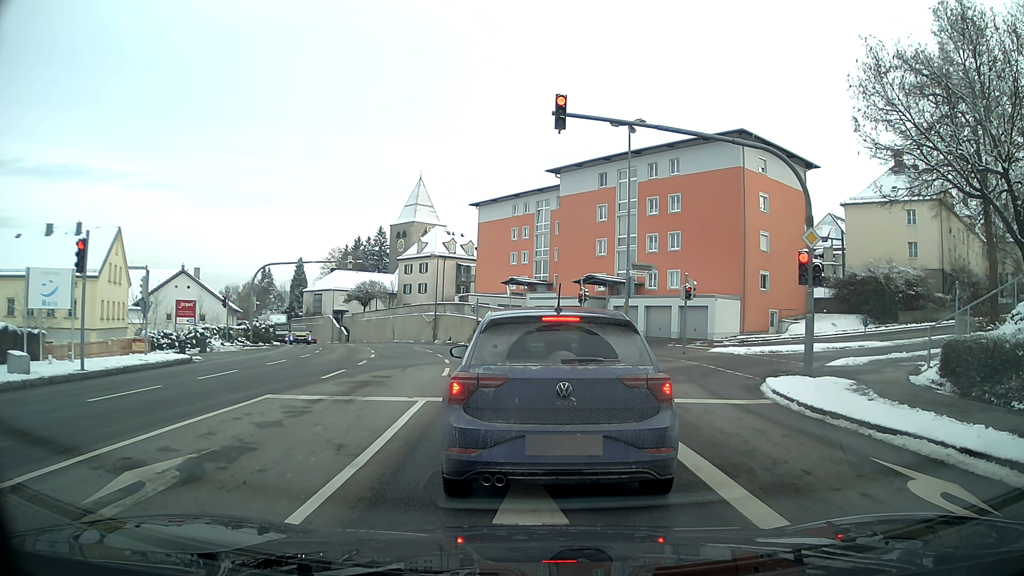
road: tertiary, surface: asphalt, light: Day
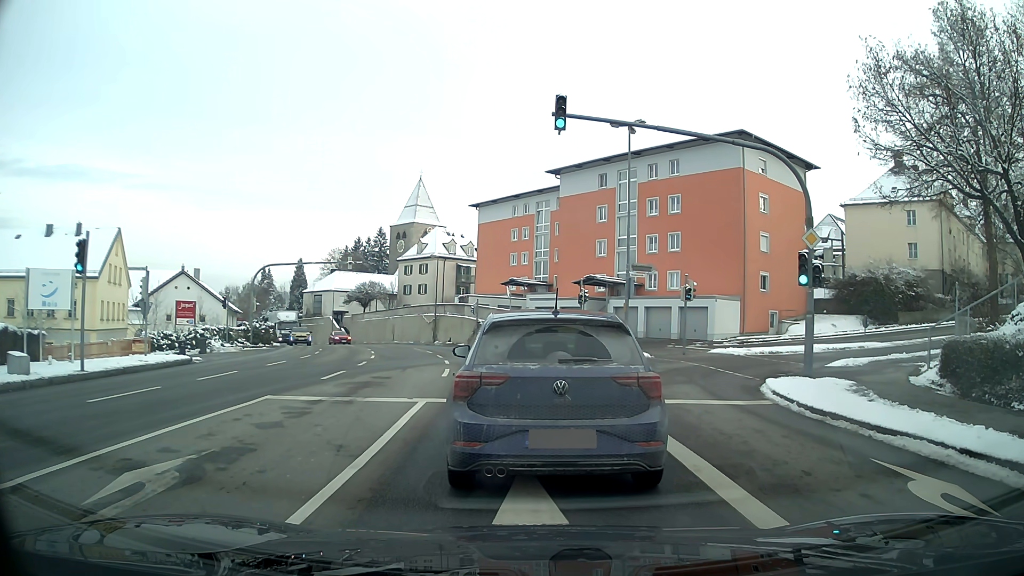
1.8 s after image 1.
(0.0, 0.0) m; 0°
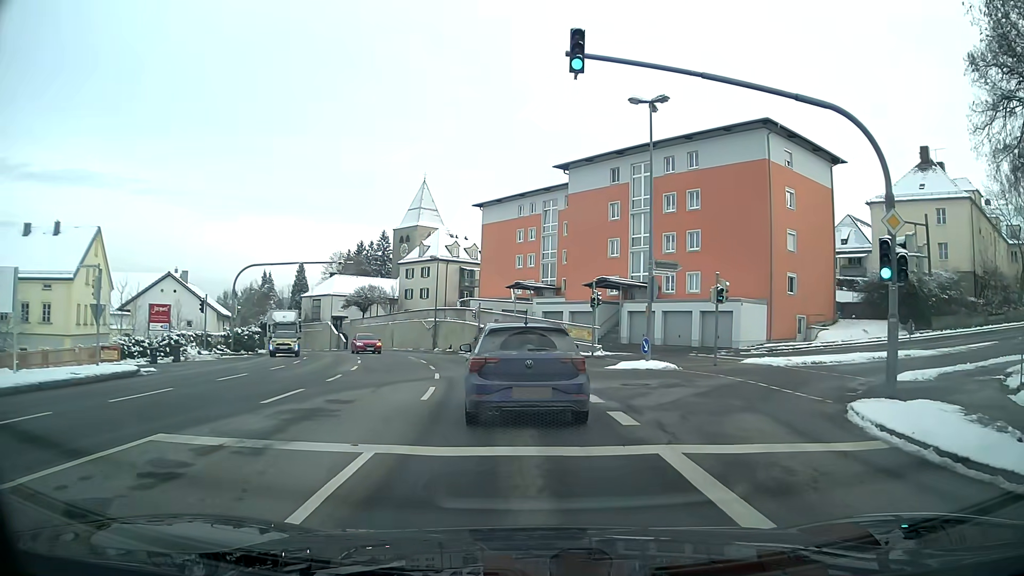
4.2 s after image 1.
(0.0, +4.5) m; 0°
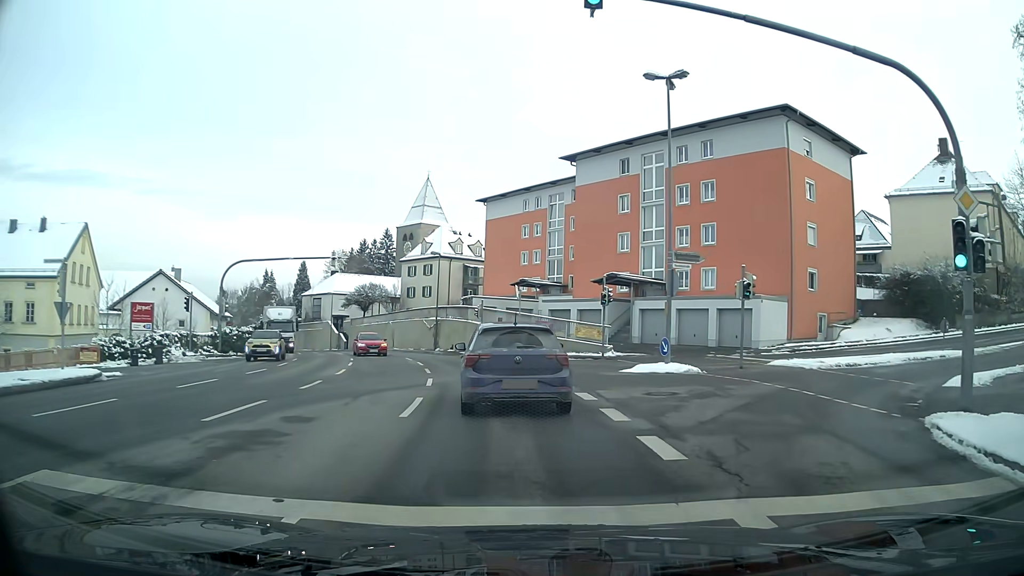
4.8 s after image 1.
(0.0, +2.7) m; -1°
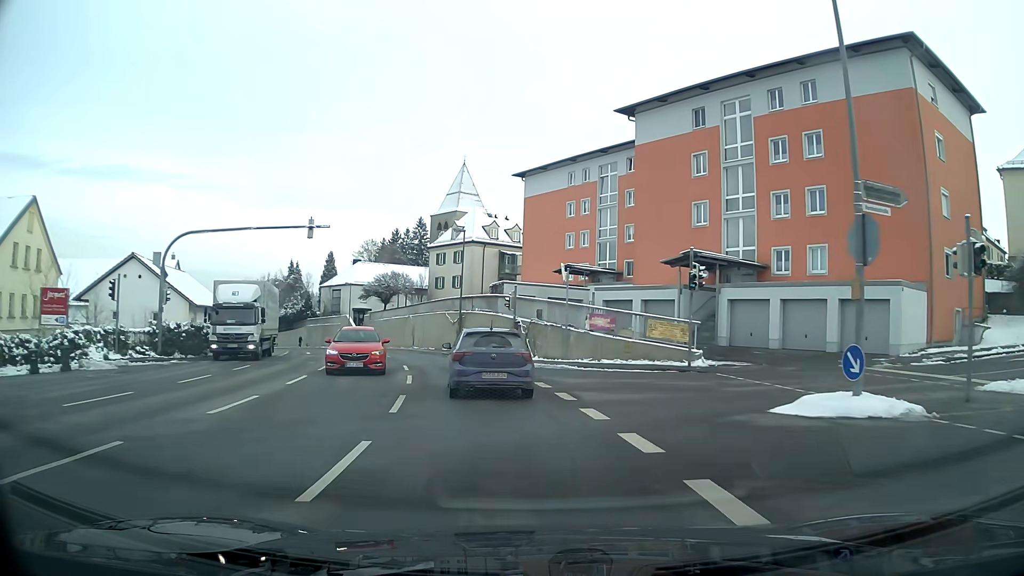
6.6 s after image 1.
(-0.4, +11.6) m; -4°
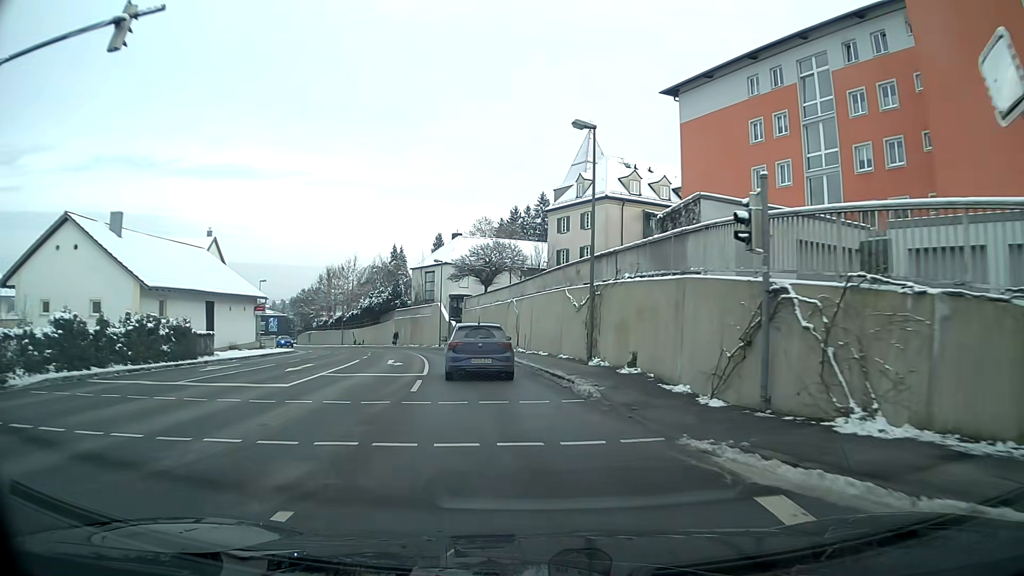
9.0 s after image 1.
(-2.1, +22.0) m; -11°
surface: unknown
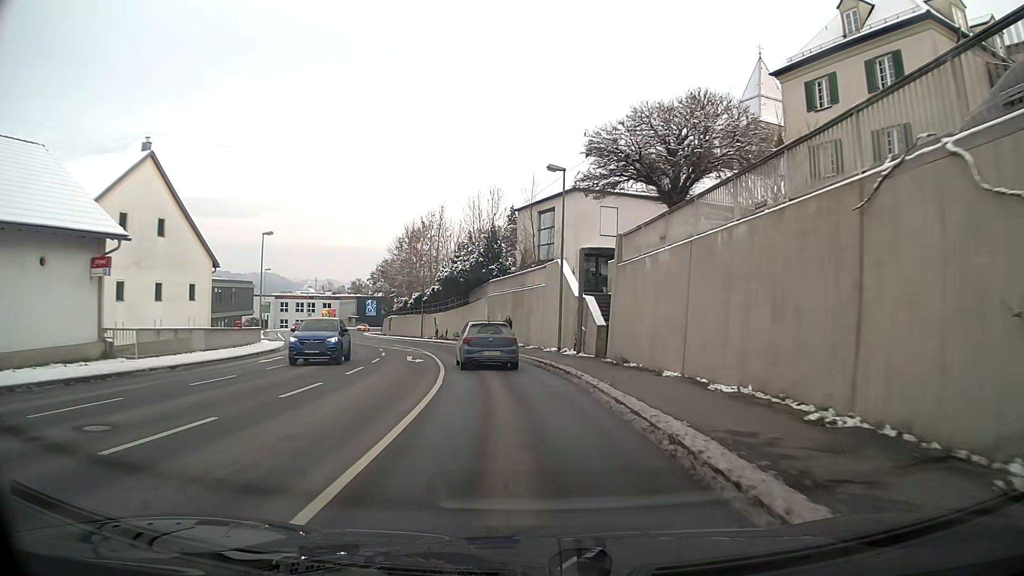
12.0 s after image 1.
(-3.5, +33.4) m; -11°
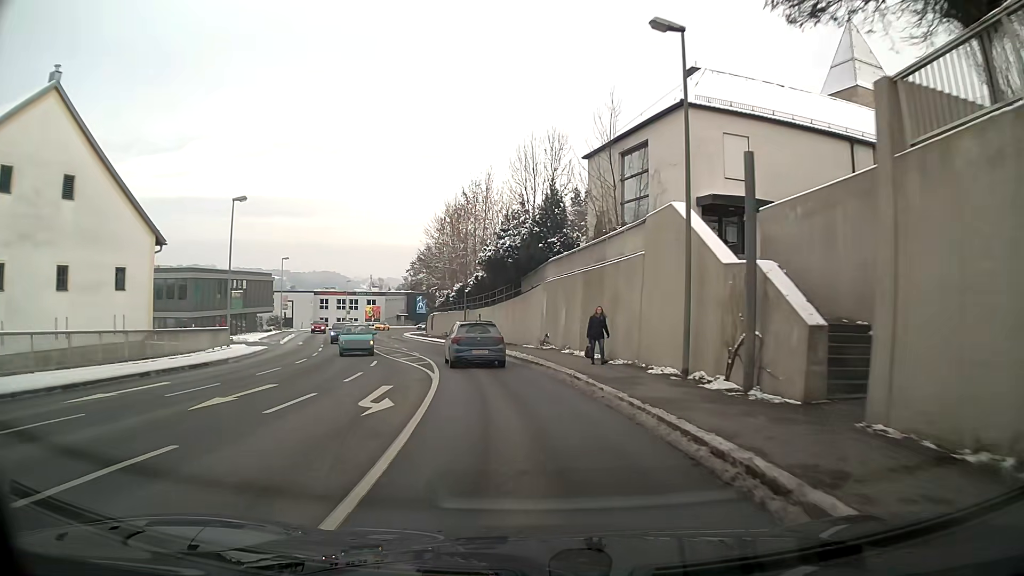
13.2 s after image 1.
(-0.7, +14.5) m; -5°
(0, +10) (-2, +20) (-3, +30) (-6, +39) (-8, +49) (-11, +59) (-13, +68) (-15, +78) (-17, +88) (-18, +98) m
